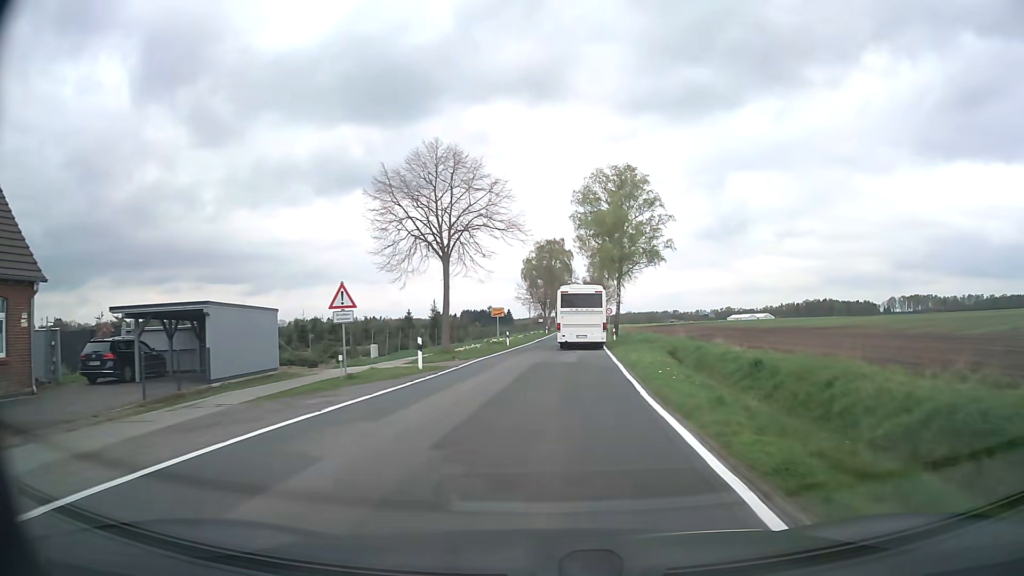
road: secondary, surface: asphalt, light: Day
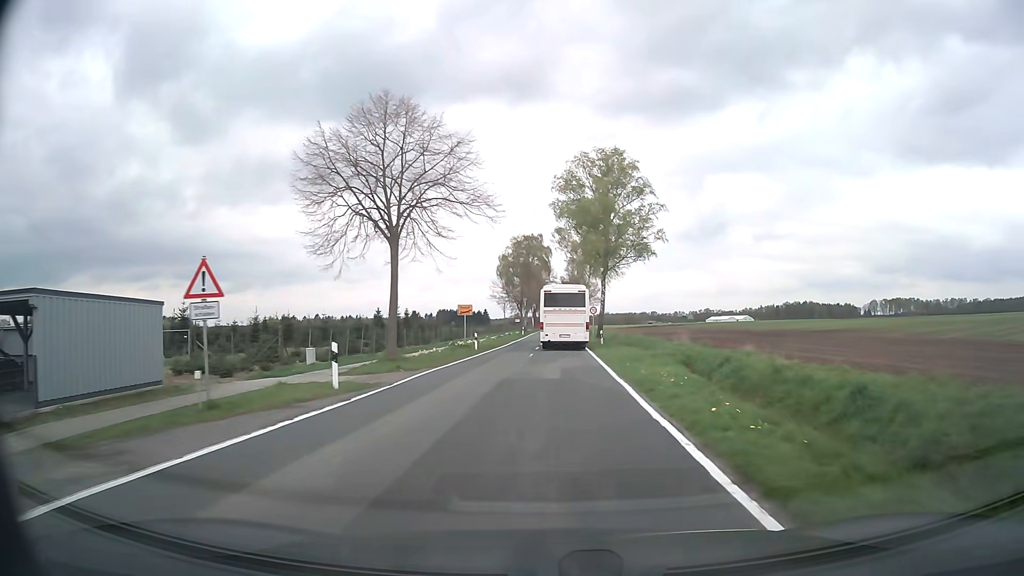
(+0.1, +7.2) m; +2°
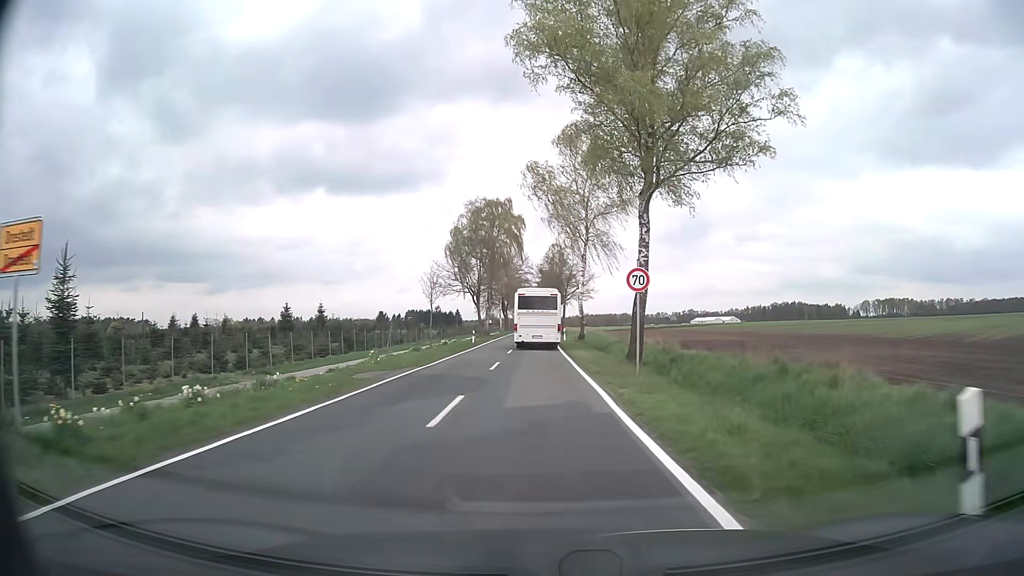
(+1.4, +37.4) m; +2°
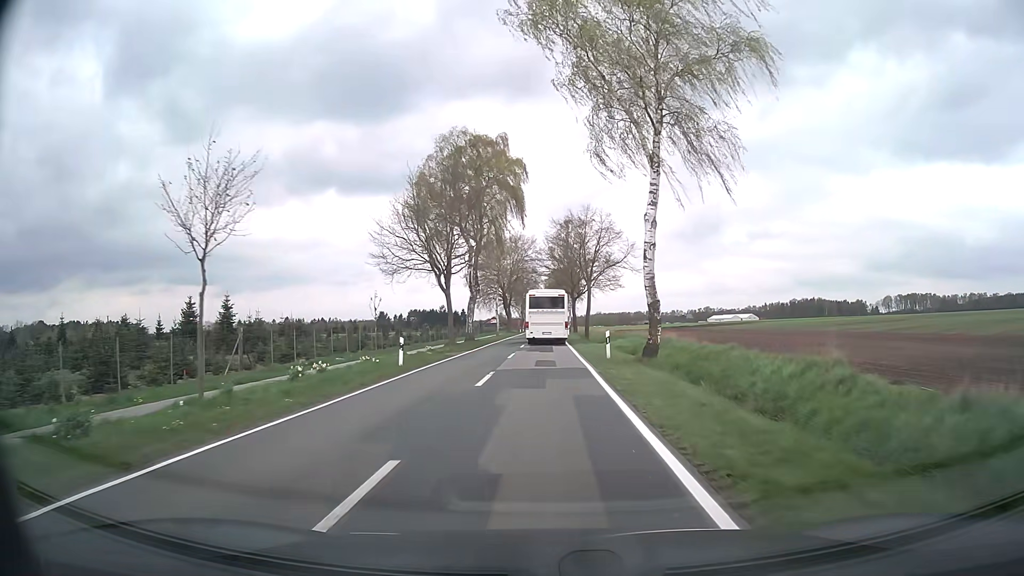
(0.0, +30.6) m; -1°
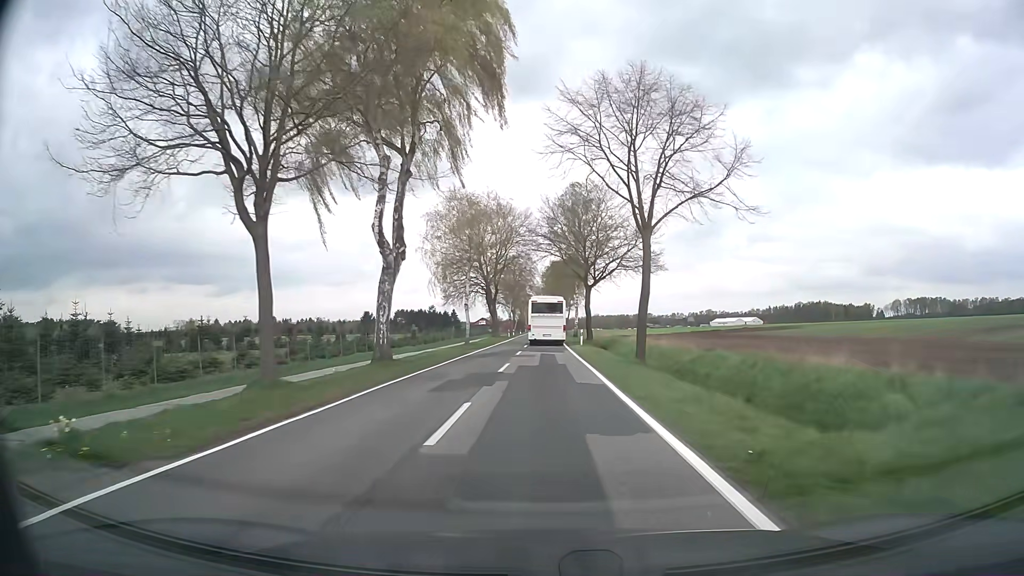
(-0.1, +30.9) m; 0°
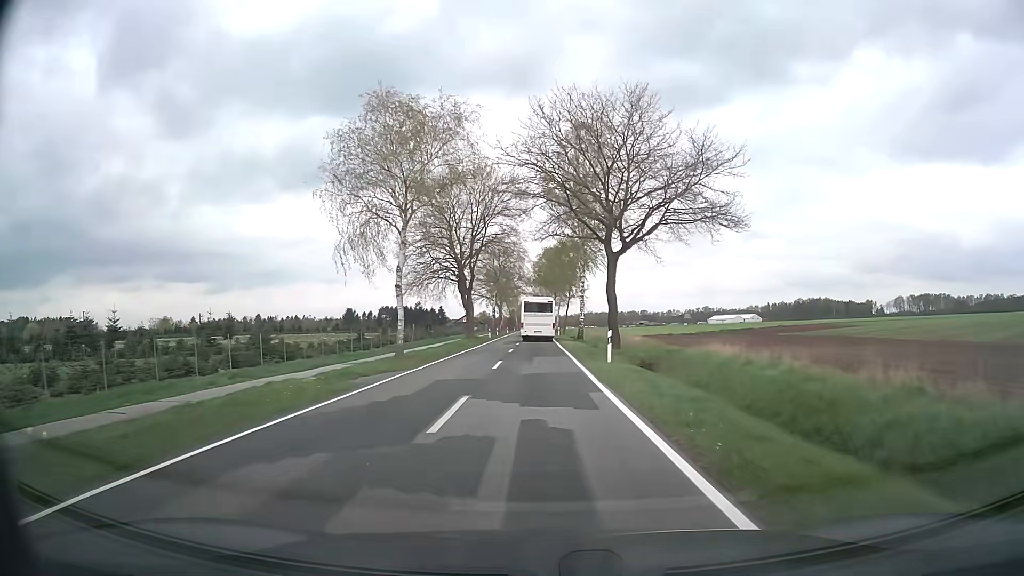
(+0.1, +23.3) m; +1°
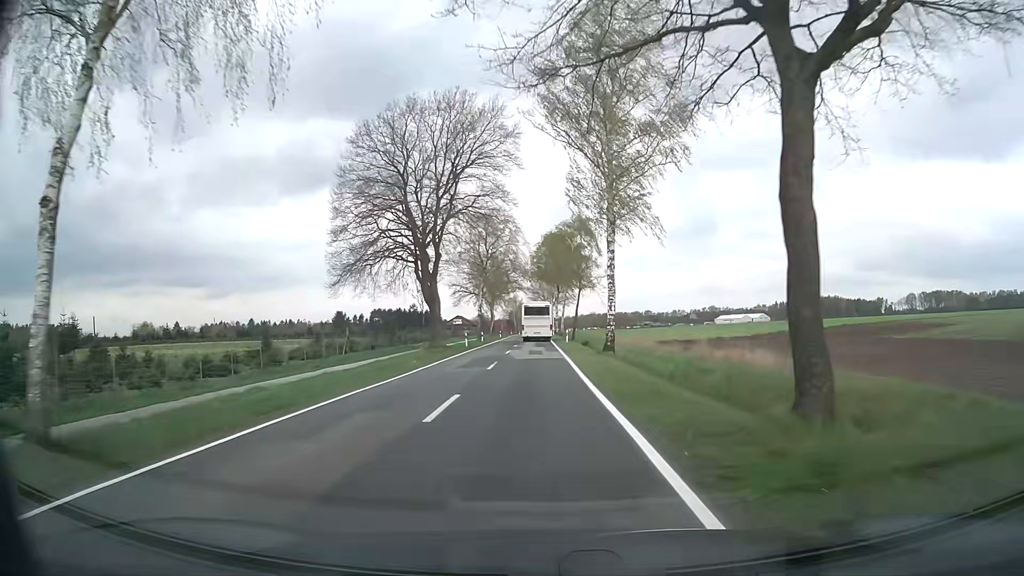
(0.0, +23.4) m; 0°
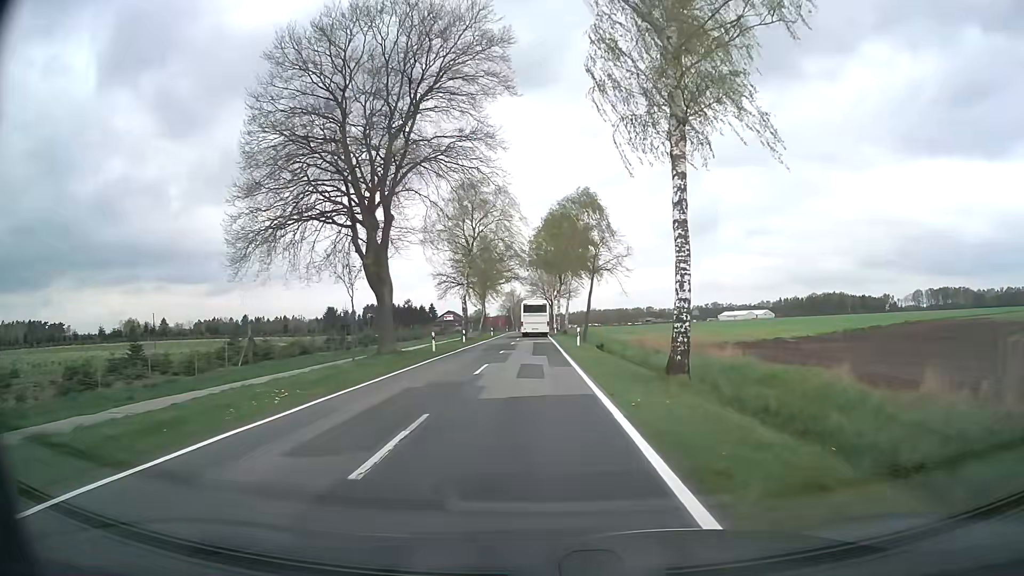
(0.0, +15.7) m; 0°
(0, +10) (0, +20) (0, +30) (0, +40) (0, +50) (-1, +60) (-1, +70) (-1, +80) (-1, +90) (-1, +100) m
